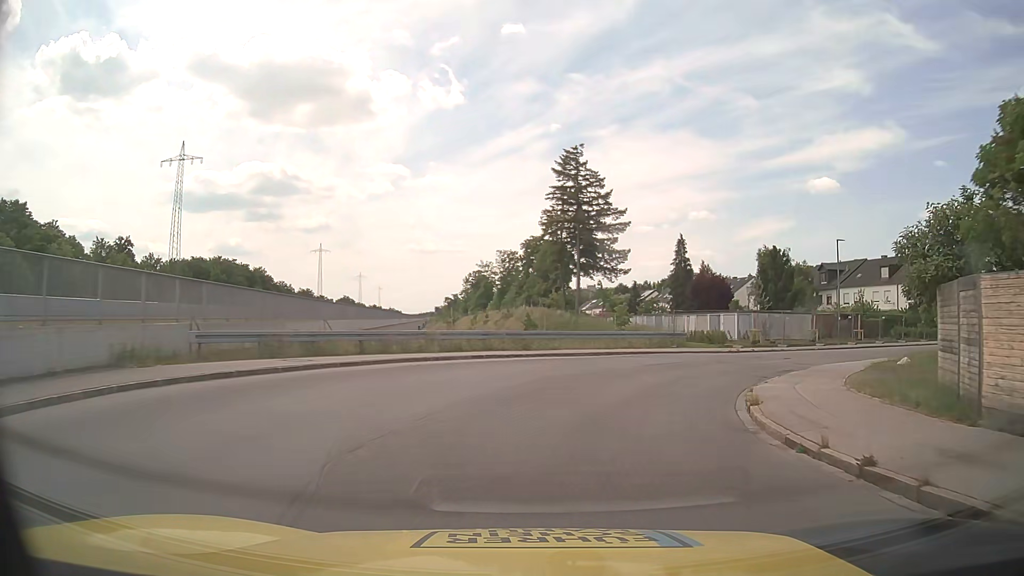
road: residential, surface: asphalt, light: Day
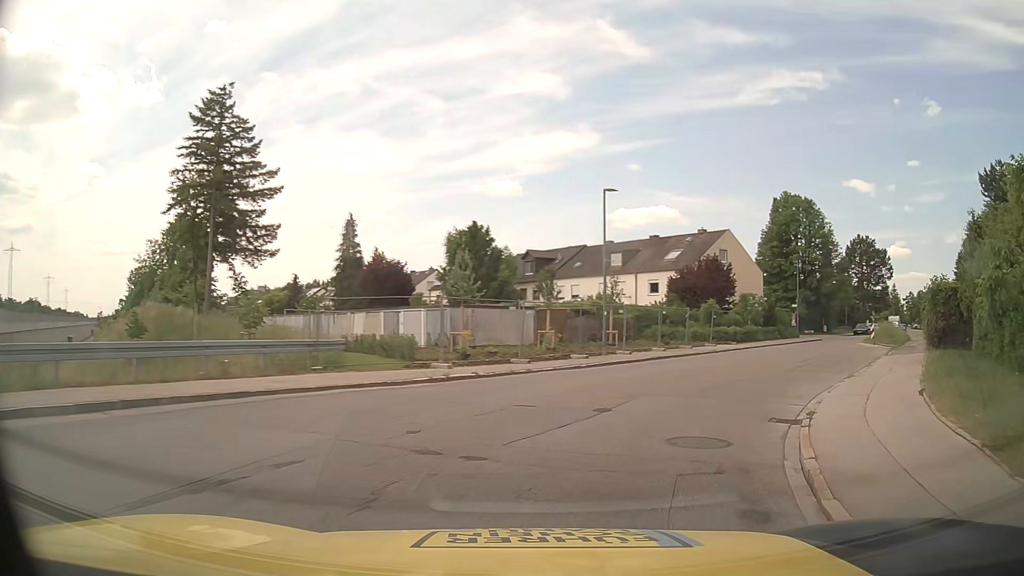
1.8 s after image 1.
(+3.6, +16.5) m; +27°
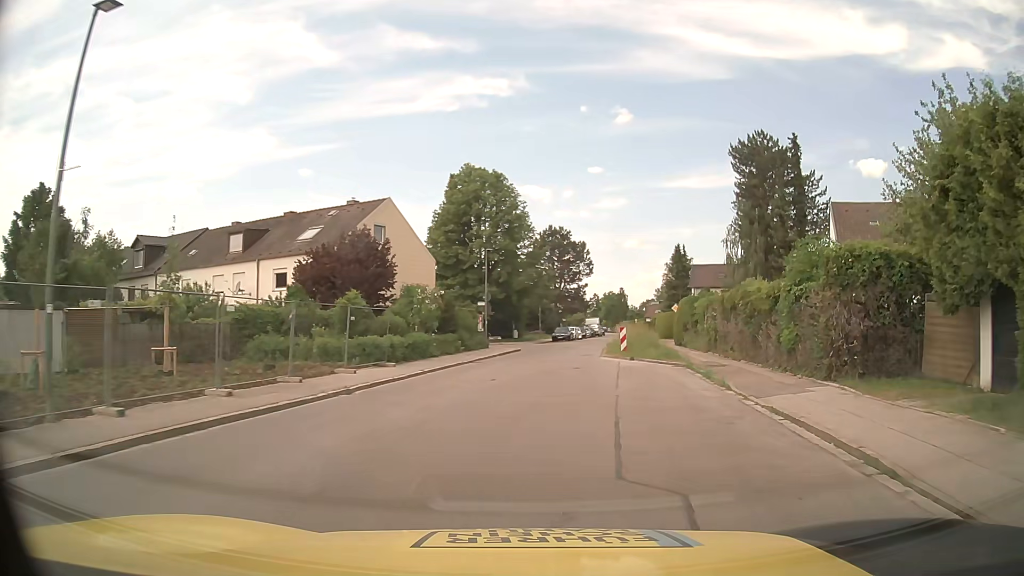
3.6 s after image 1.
(+4.8, +16.6) m; +29°
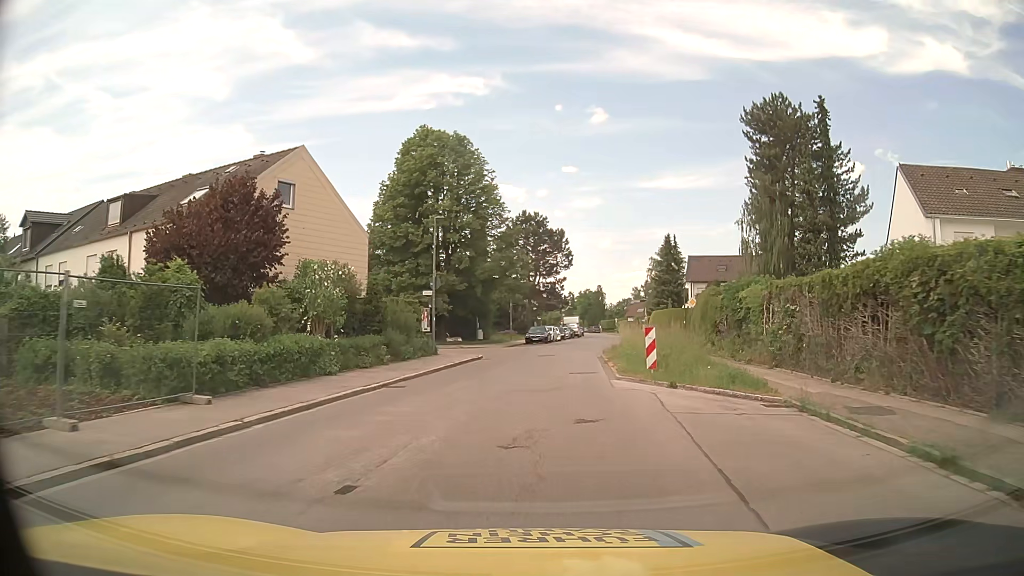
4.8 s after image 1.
(+0.5, +12.3) m; +2°
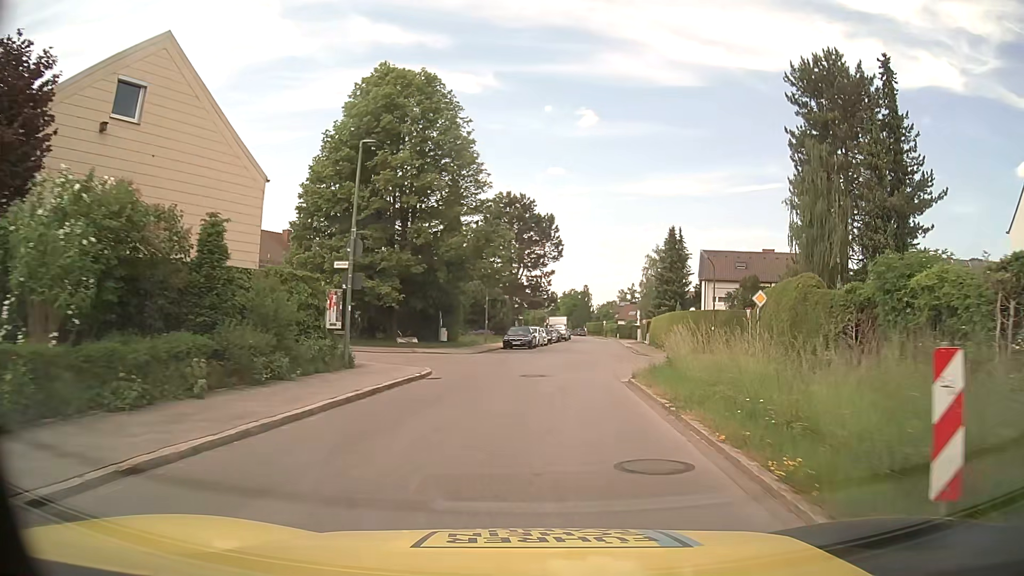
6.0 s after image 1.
(+0.2, +12.6) m; +2°
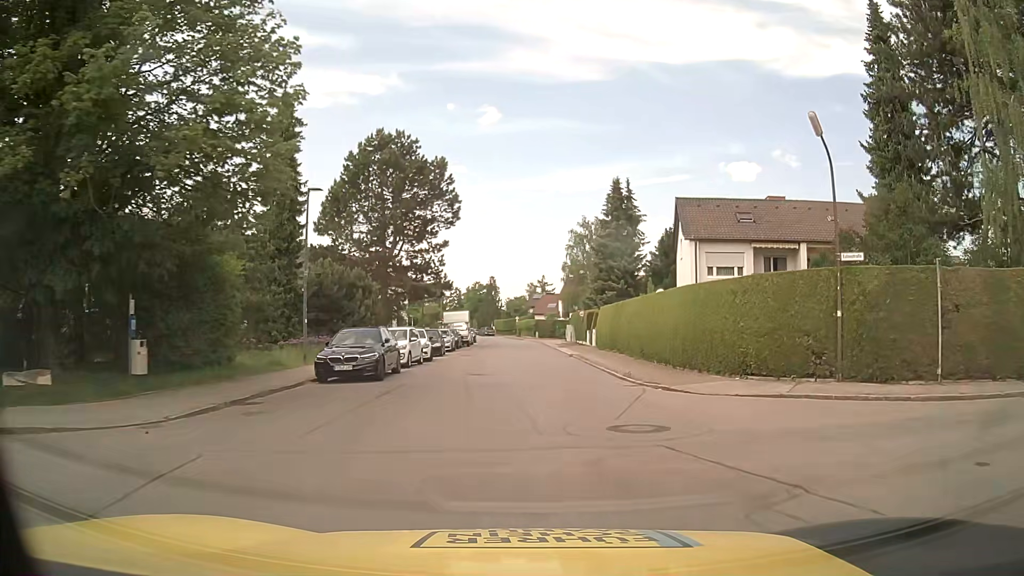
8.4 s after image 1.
(+1.7, +25.0) m; +9°
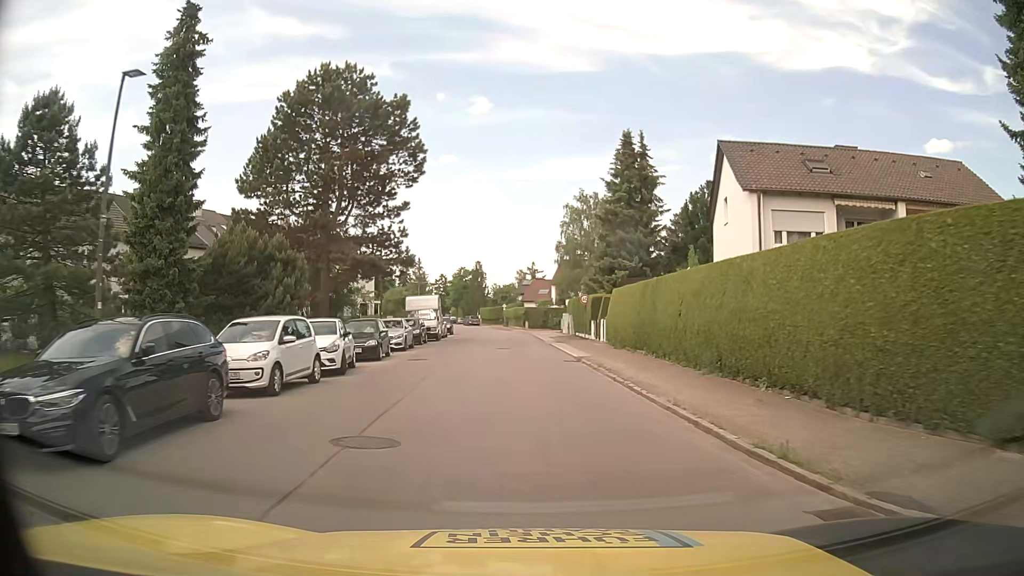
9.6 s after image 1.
(+0.1, +12.4) m; +1°
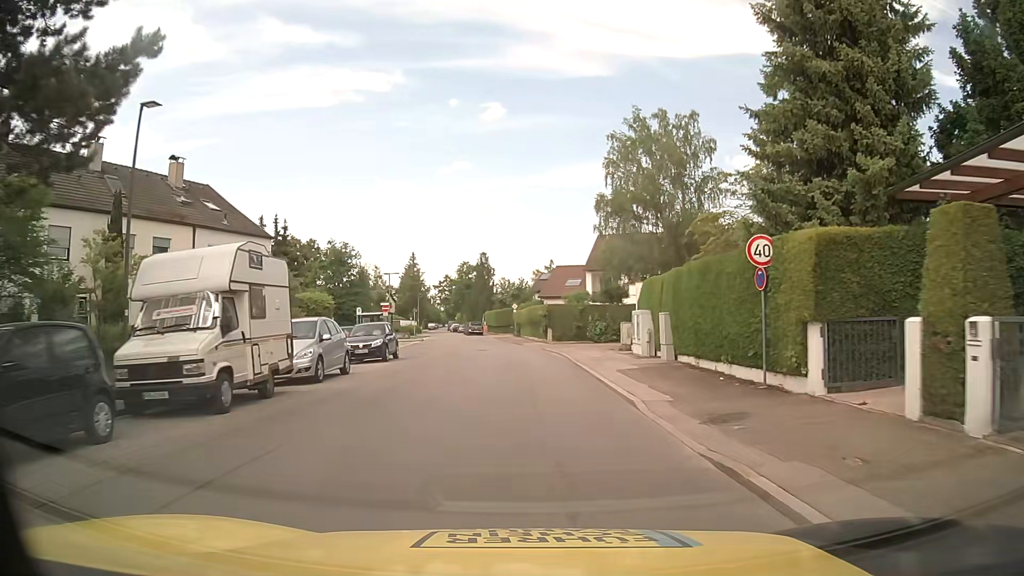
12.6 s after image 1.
(-0.5, +31.3) m; -2°
(0, +10) (0, +20) (-1, +30) (-1, +40) (-2, +50) (-4, +60) (-5, +70) (-7, +79) (-9, +89) (-11, +99) m
